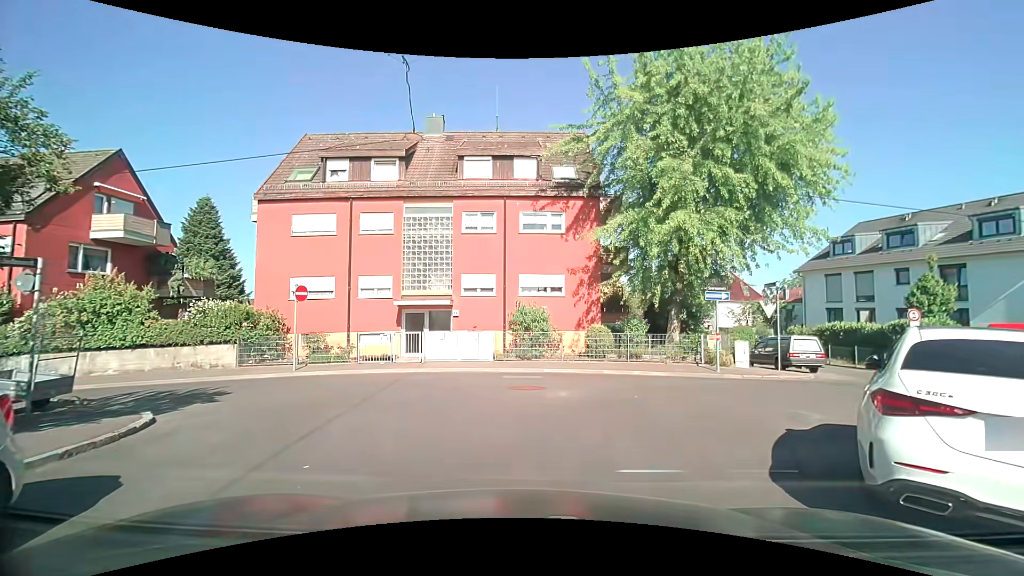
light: Day
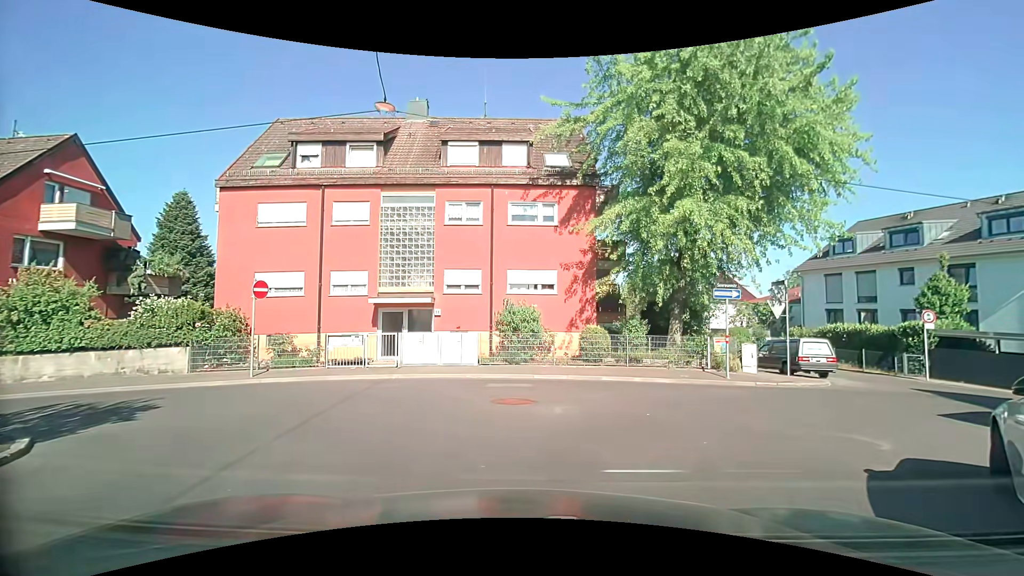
(+0.1, +1.9) m; -1°
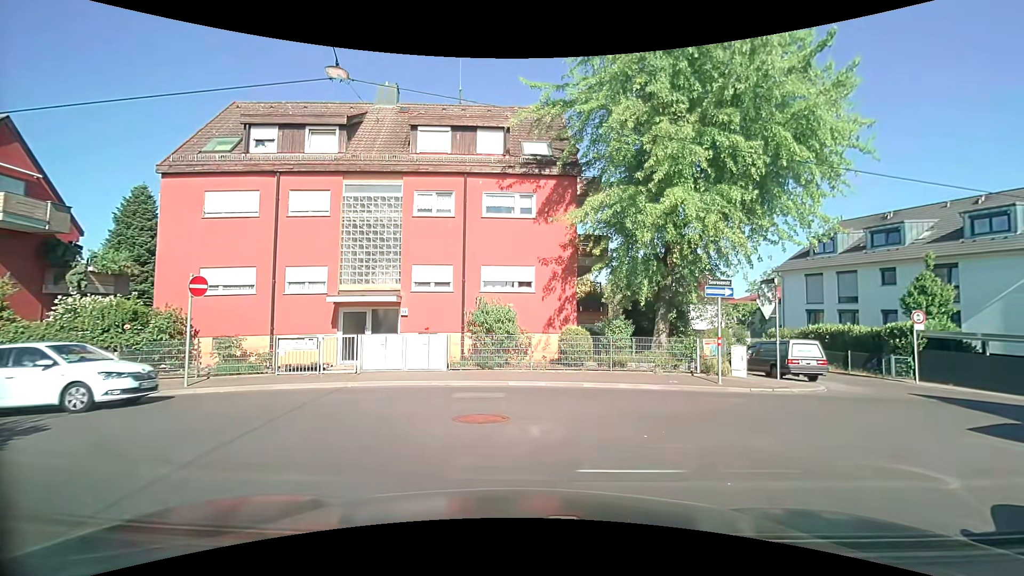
(+0.1, +1.5) m; +3°
